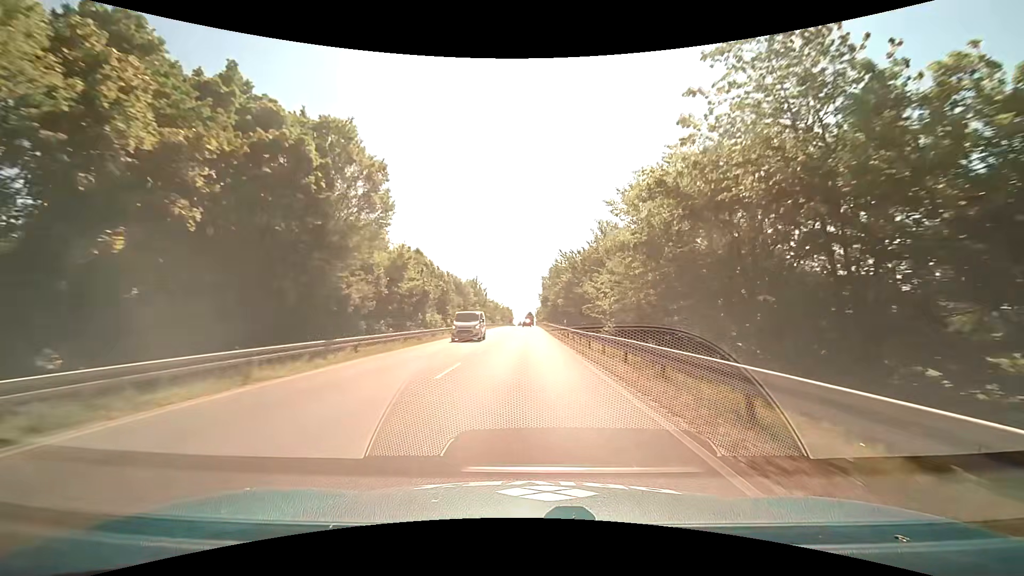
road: primary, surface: asphalt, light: Day
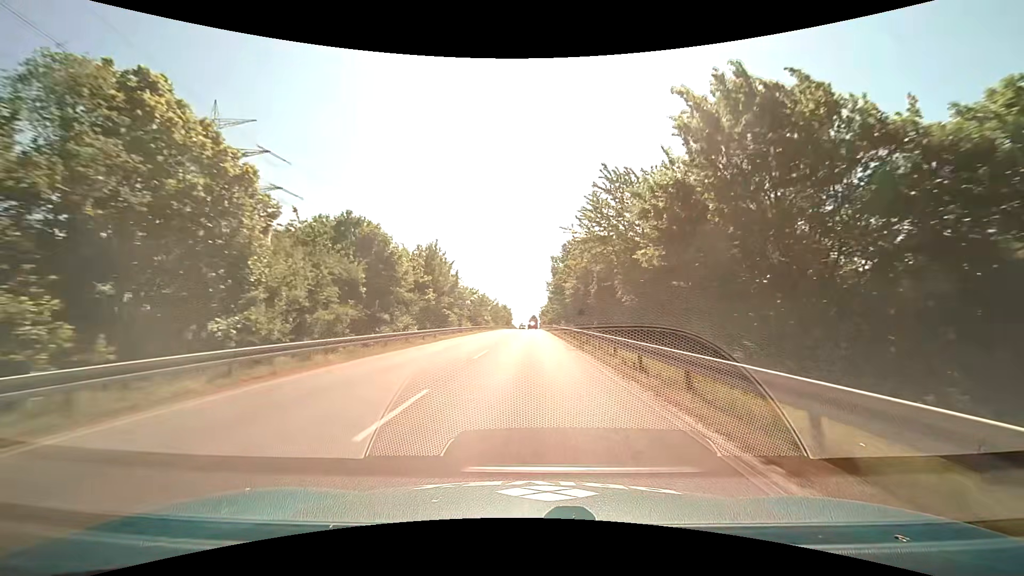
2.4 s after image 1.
(-0.2, +41.3) m; -1°
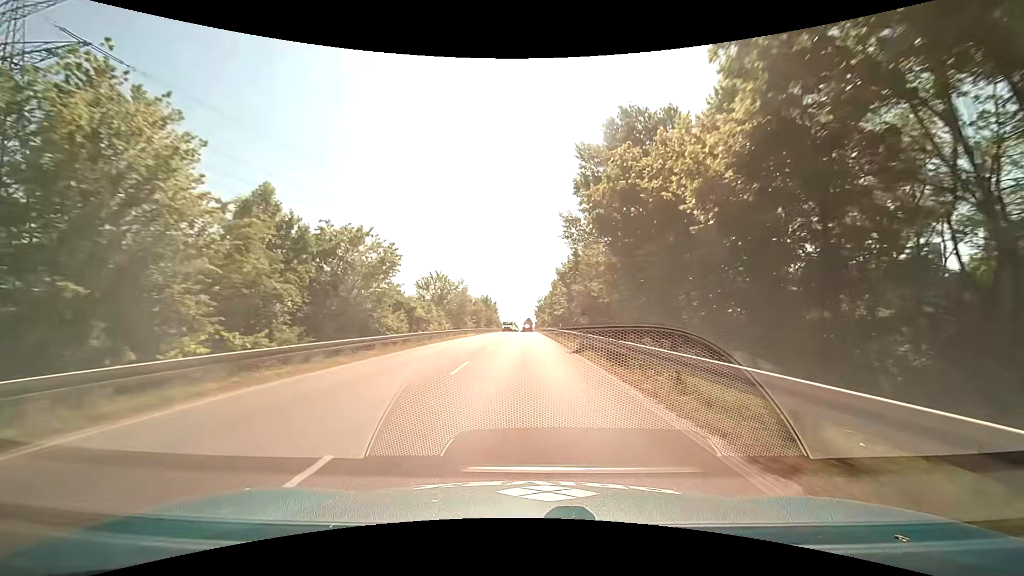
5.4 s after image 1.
(+0.6, +51.9) m; +1°
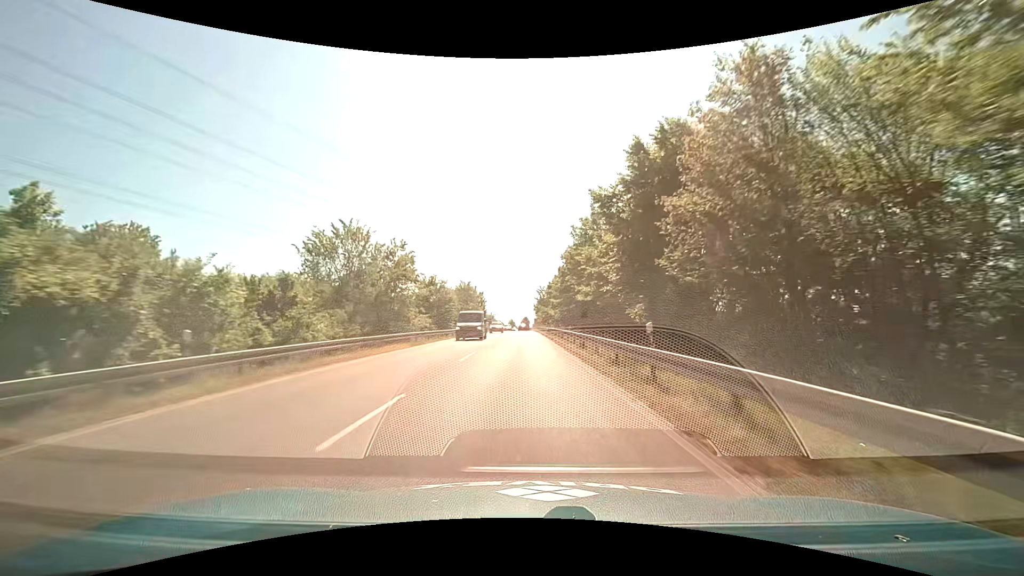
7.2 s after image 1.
(0.0, +31.4) m; 0°
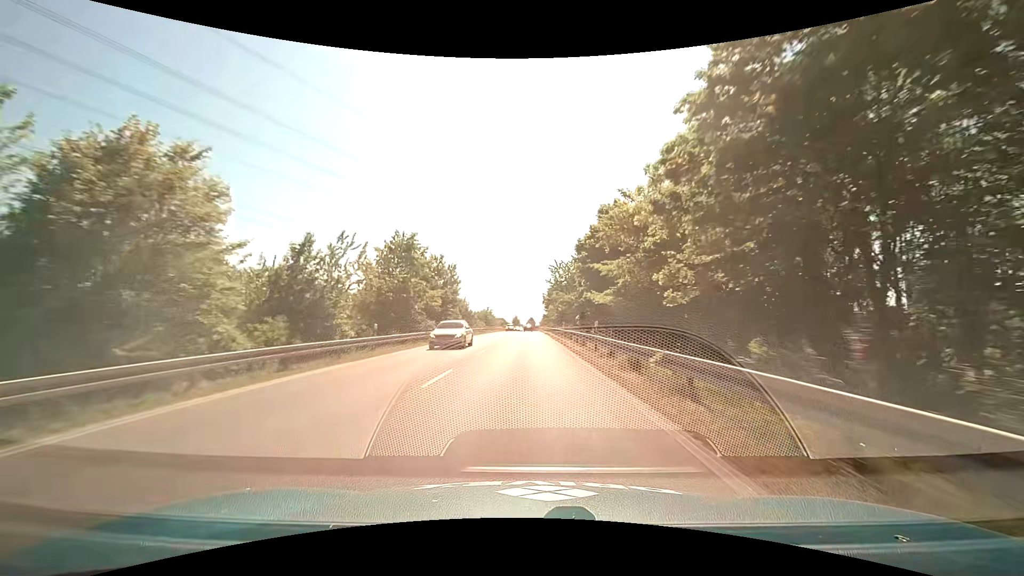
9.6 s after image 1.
(-0.4, +42.2) m; -1°
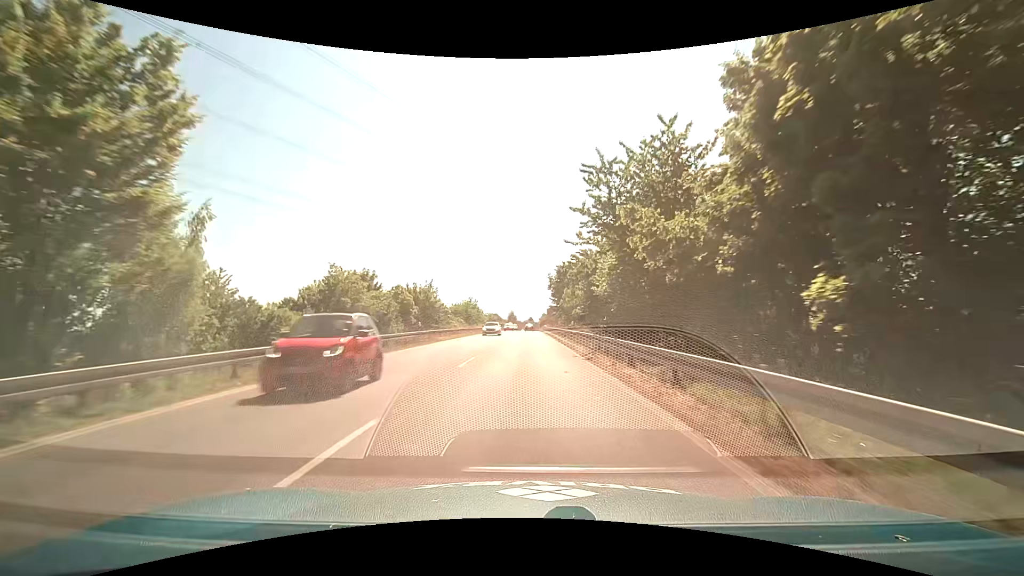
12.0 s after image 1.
(0.0, +42.9) m; 0°
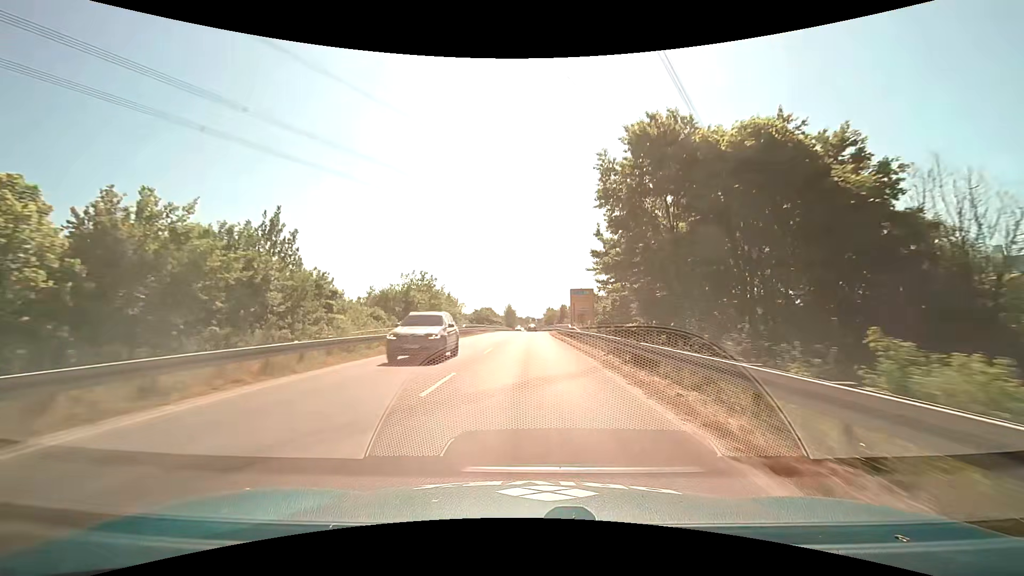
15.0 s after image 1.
(-0.3, +52.8) m; -1°
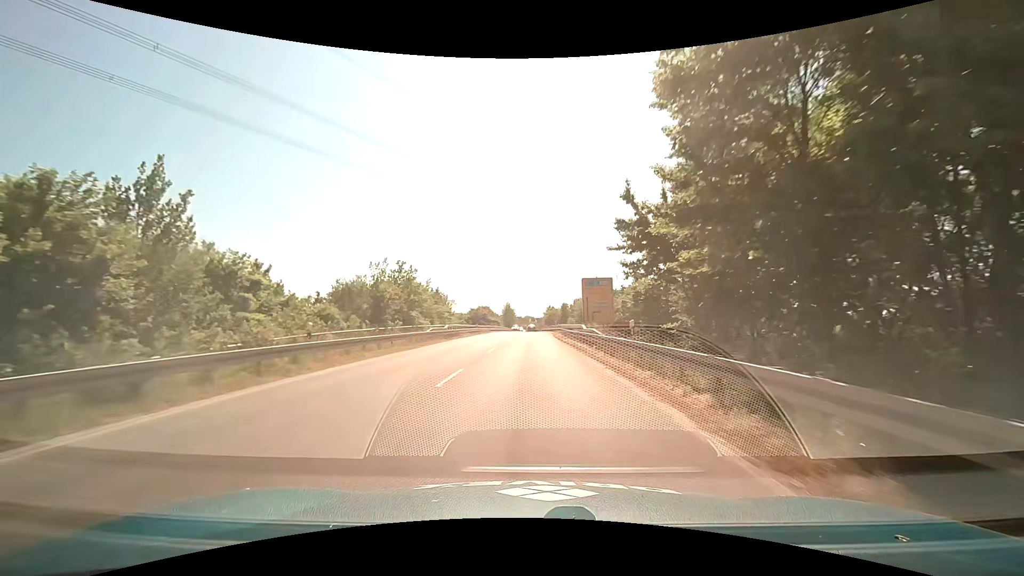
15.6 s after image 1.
(0.0, +10.5) m; 0°
(0, +10) (0, +20) (0, +30) (0, +40) (0, +50) (0, +60) (0, +70) (+1, +80) (+1, +90) (+1, +100) m
